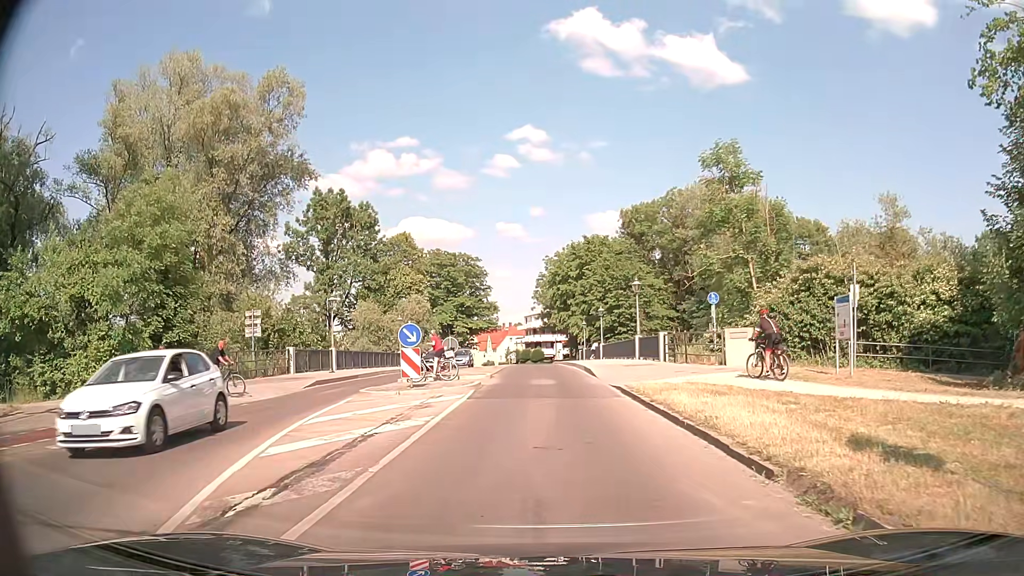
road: tertiary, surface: asphalt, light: Day
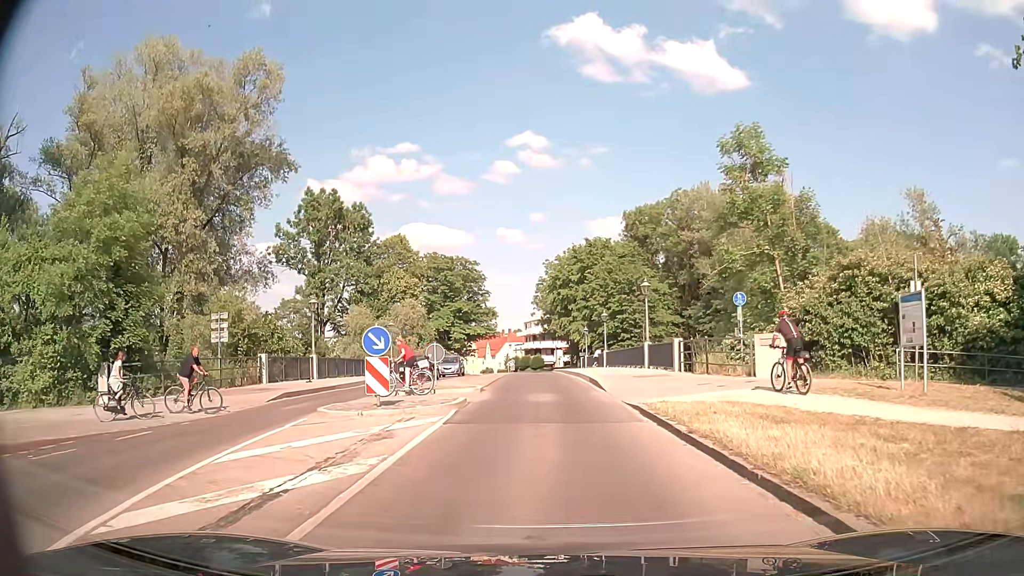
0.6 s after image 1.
(0.0, +3.5) m; 0°
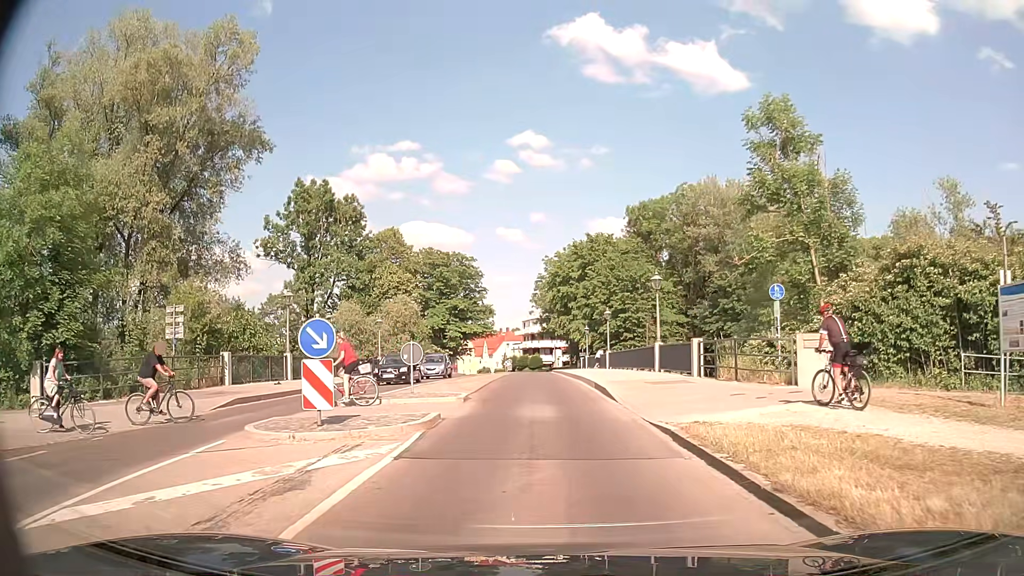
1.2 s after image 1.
(0.0, +3.8) m; 0°
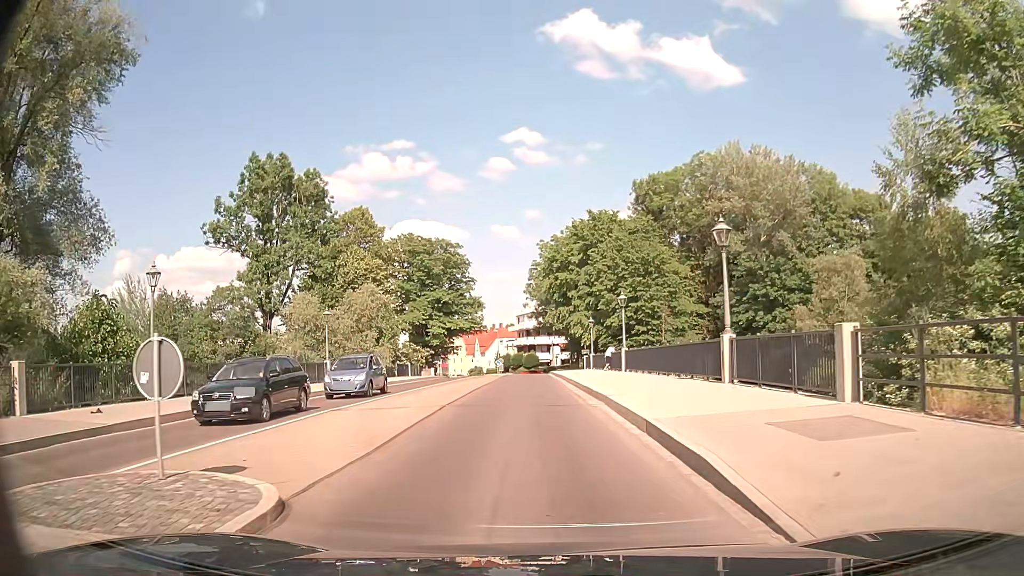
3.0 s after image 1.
(0.0, +12.7) m; 0°
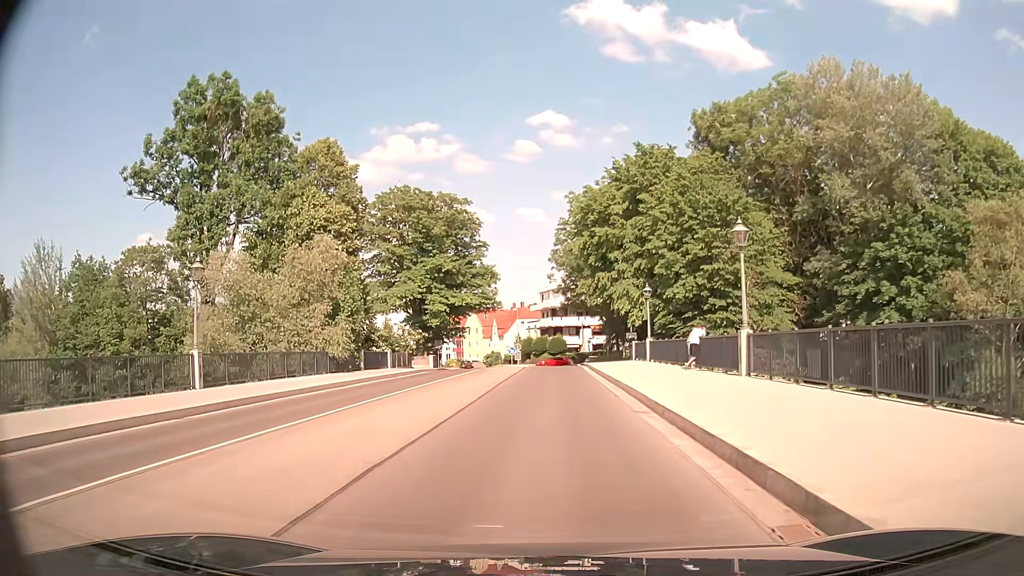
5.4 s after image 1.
(-0.5, +19.7) m; -2°
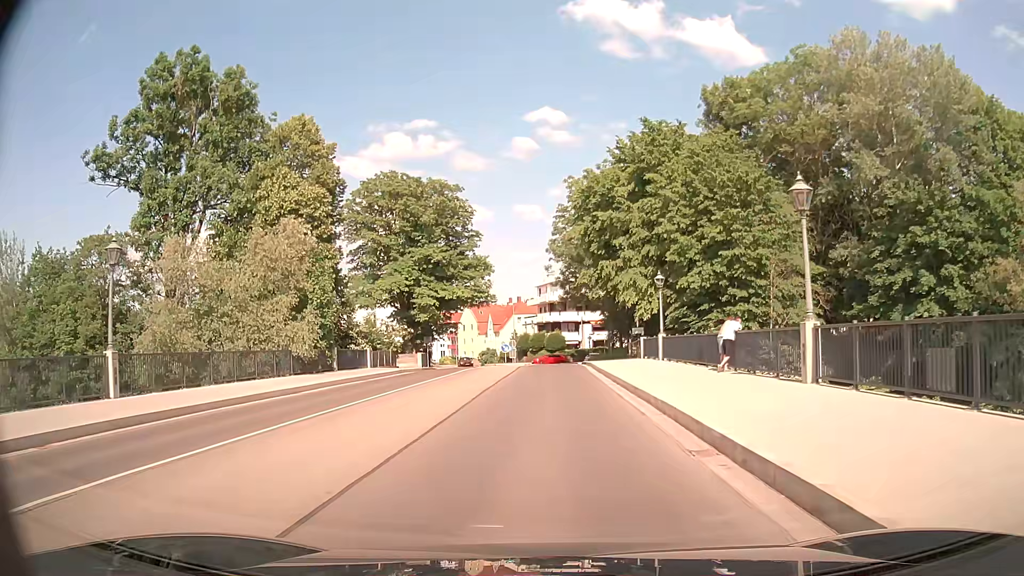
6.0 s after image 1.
(0.0, +5.3) m; 0°
